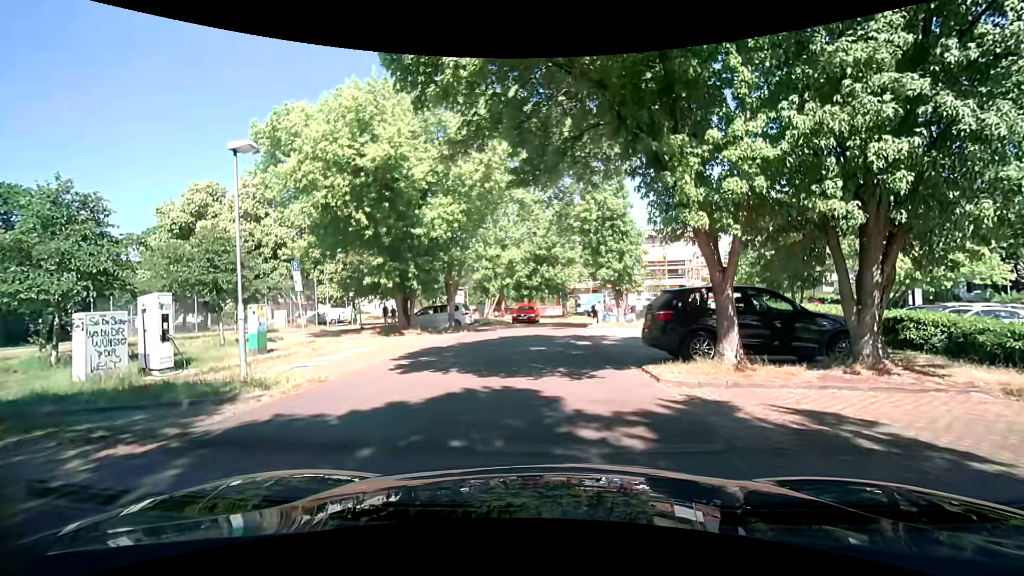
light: Day
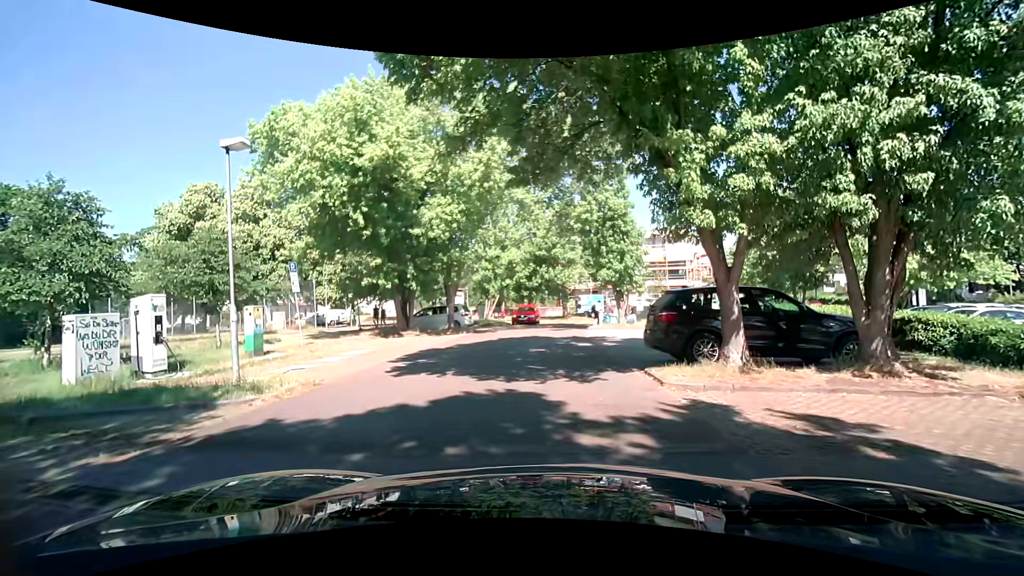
(0.0, +0.2) m; 0°
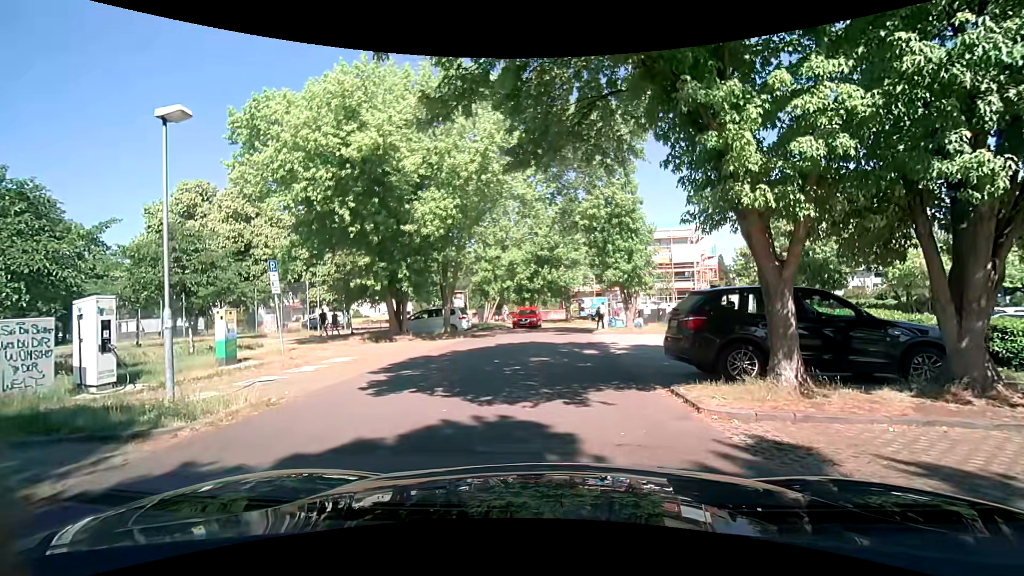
(0.0, +1.7) m; 0°
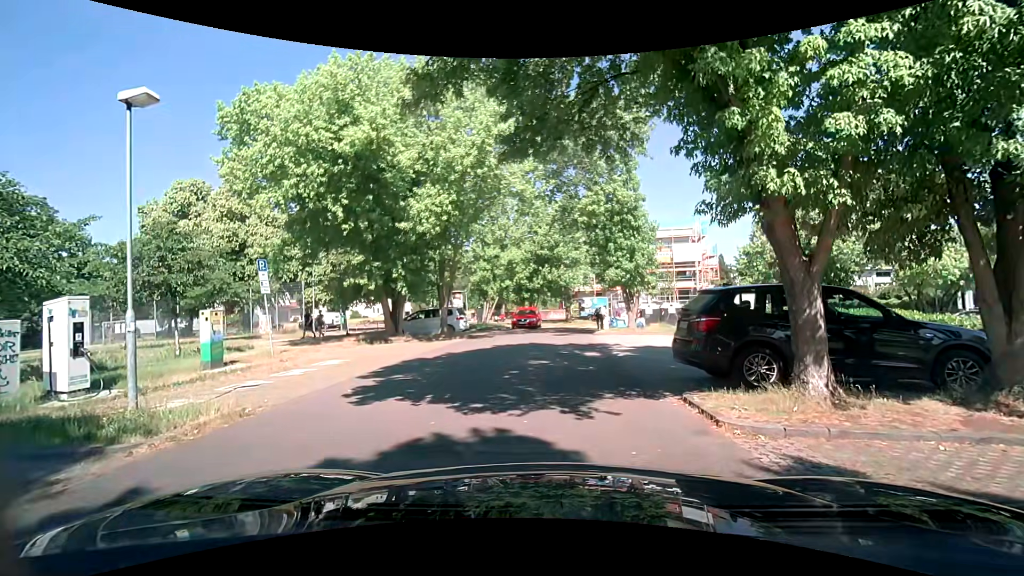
(0.0, +0.7) m; 0°
